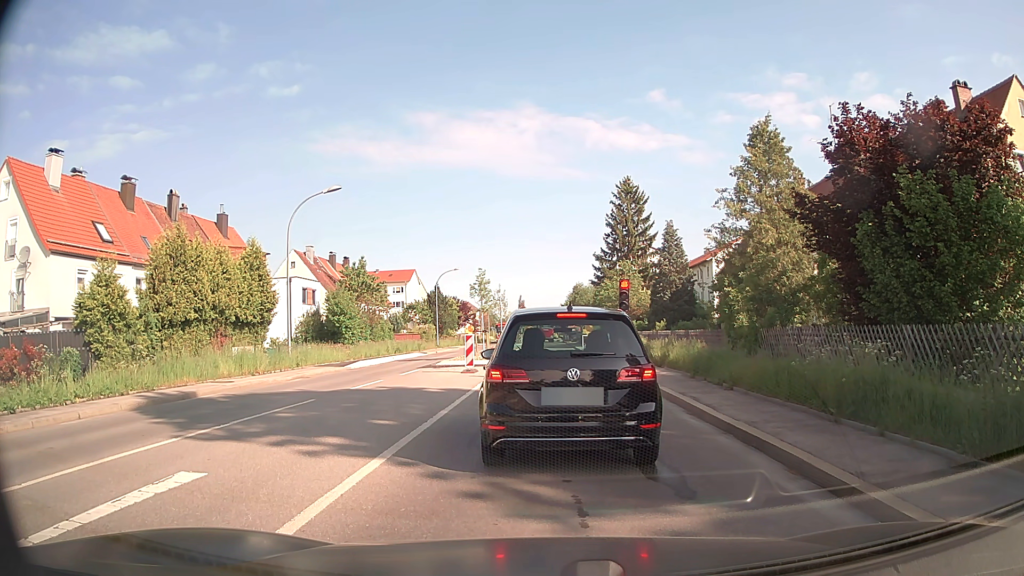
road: secondary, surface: asphalt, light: Day
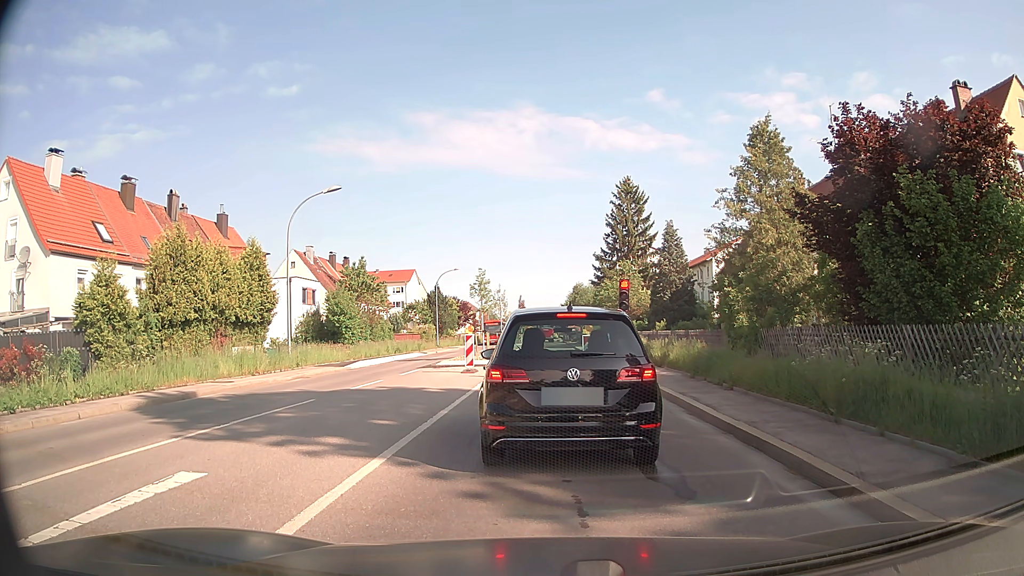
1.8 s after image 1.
(0.0, 0.0) m; 0°
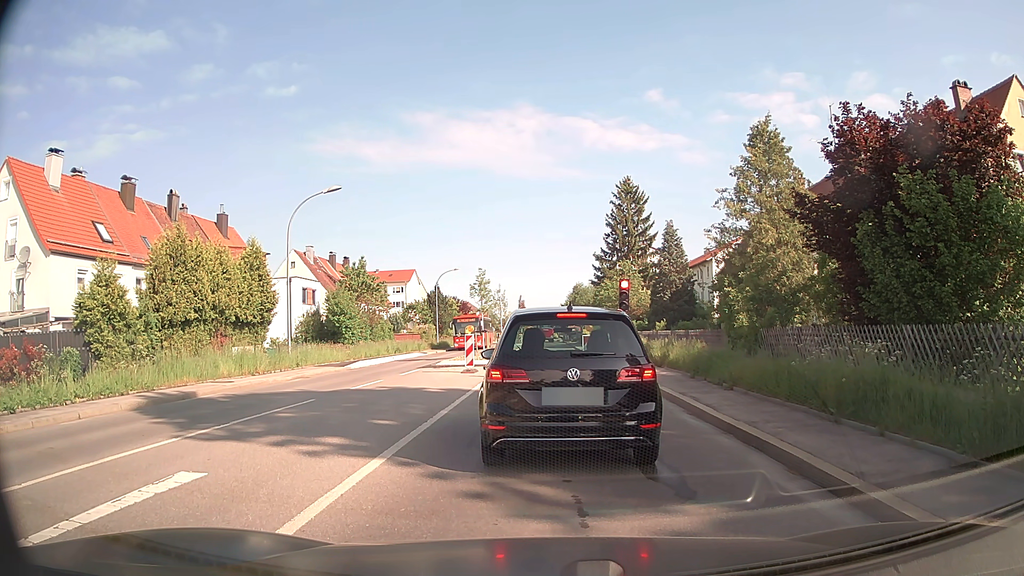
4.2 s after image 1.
(0.0, 0.0) m; 0°
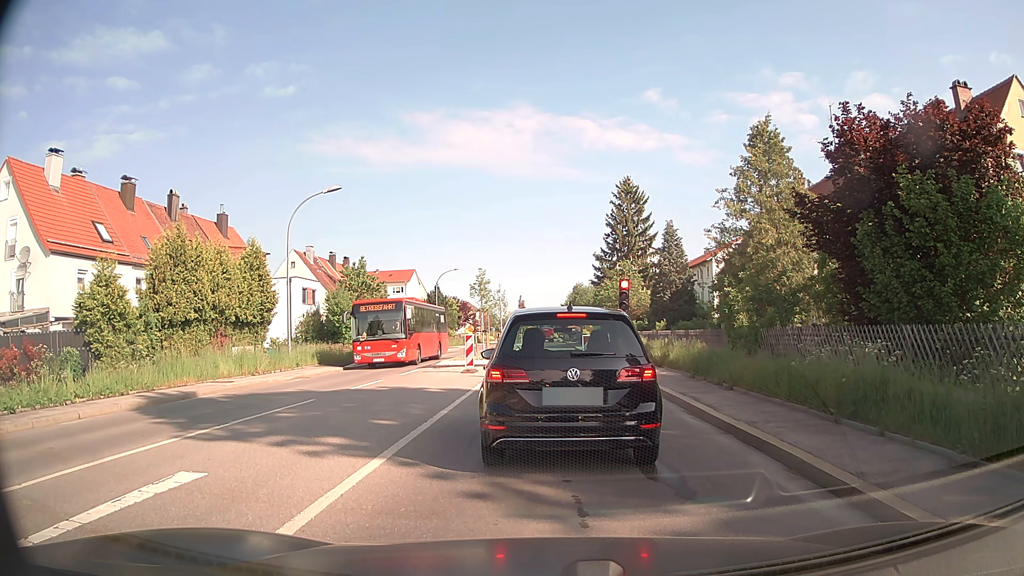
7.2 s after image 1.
(0.0, 0.0) m; 0°
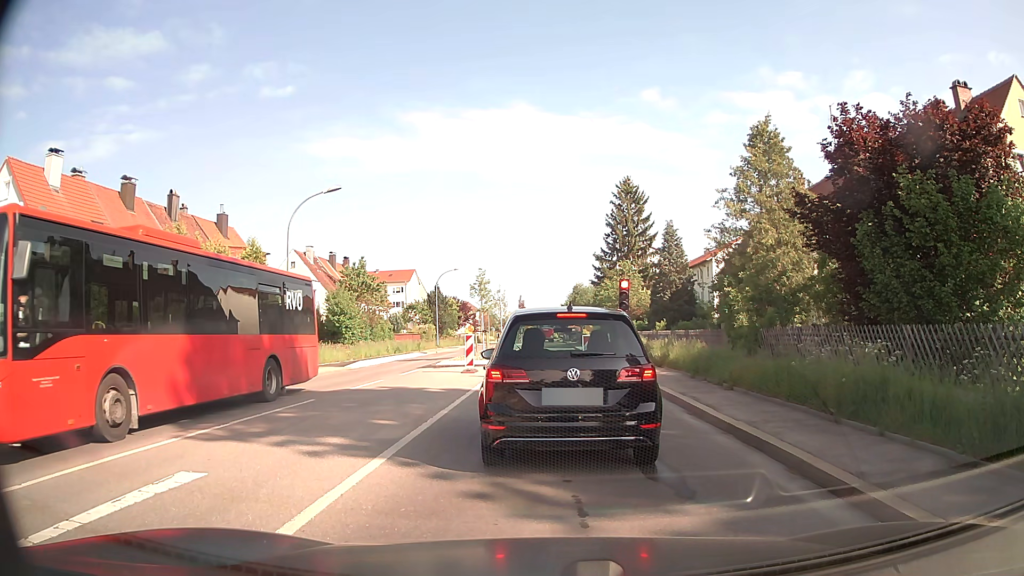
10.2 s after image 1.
(0.0, 0.0) m; 0°
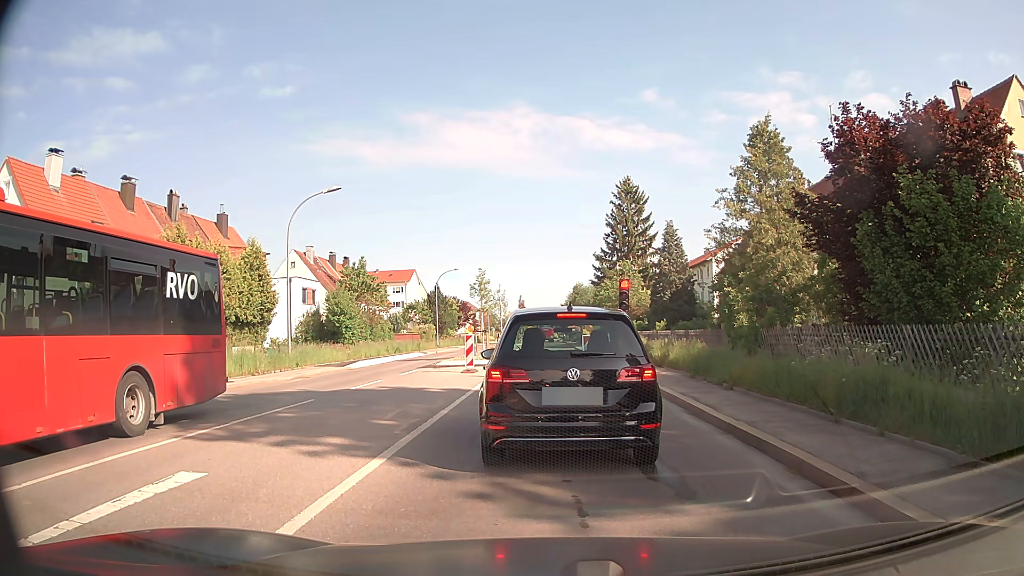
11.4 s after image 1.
(0.0, 0.0) m; 0°
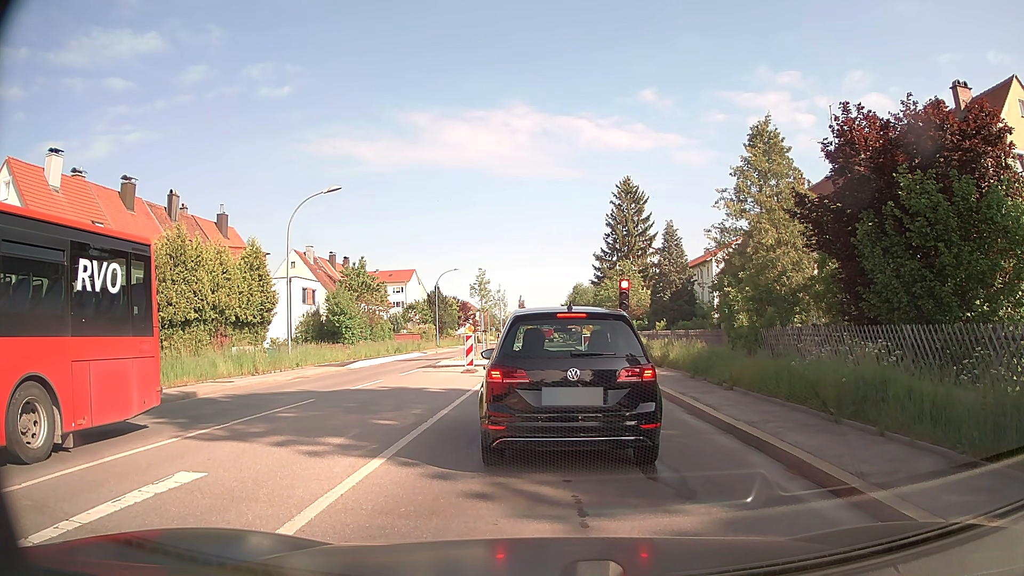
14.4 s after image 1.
(0.0, 0.0) m; 0°
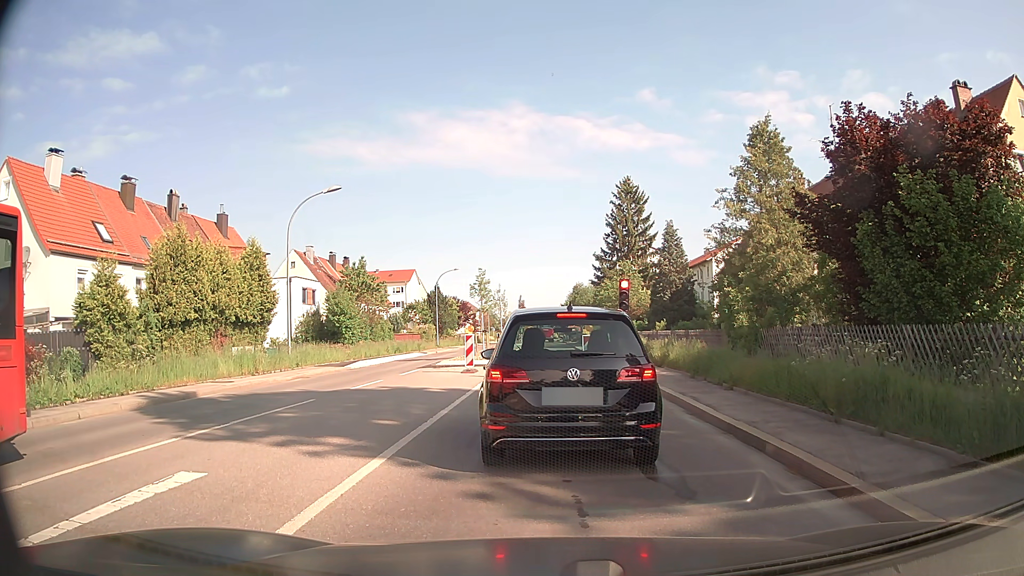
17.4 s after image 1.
(0.0, 0.0) m; 0°
(-1, +10) (-4, +19) (-6, +29) (-7, +39) (-7, +49) (-6, +59) (-6, +69) (-6, +79) (-6, +89) (-6, +99) m
